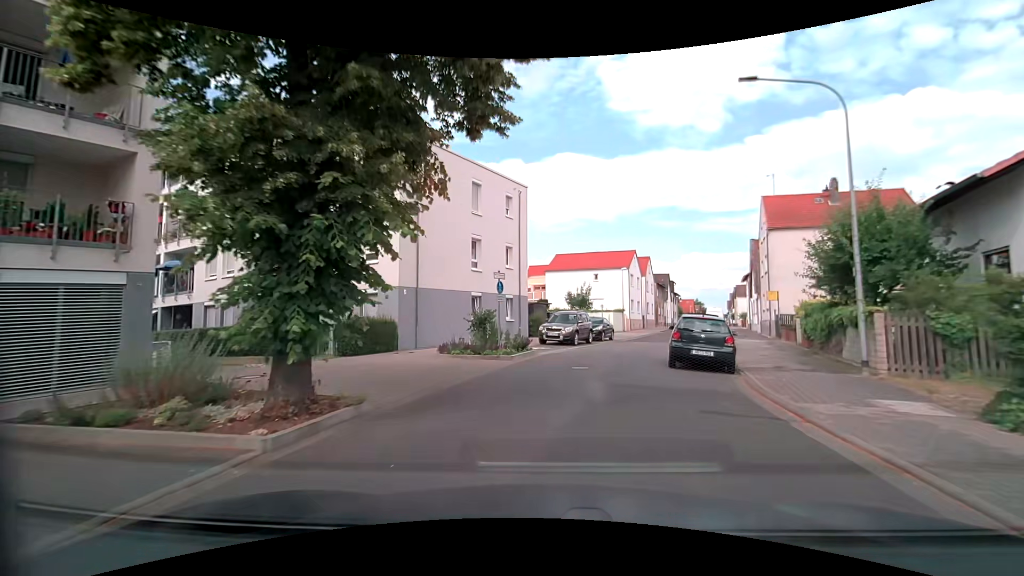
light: Day
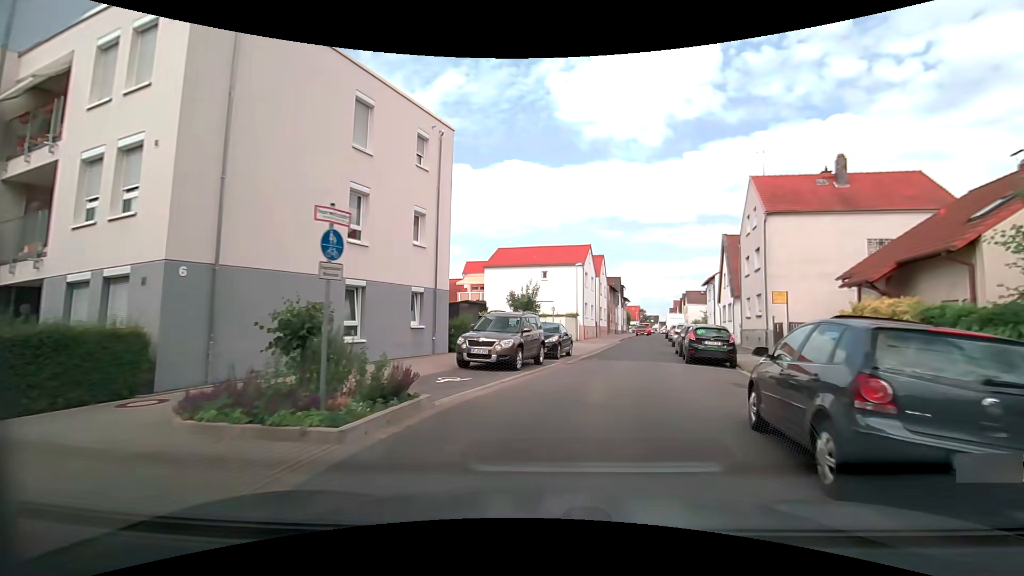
(+0.4, +9.7) m; +5°
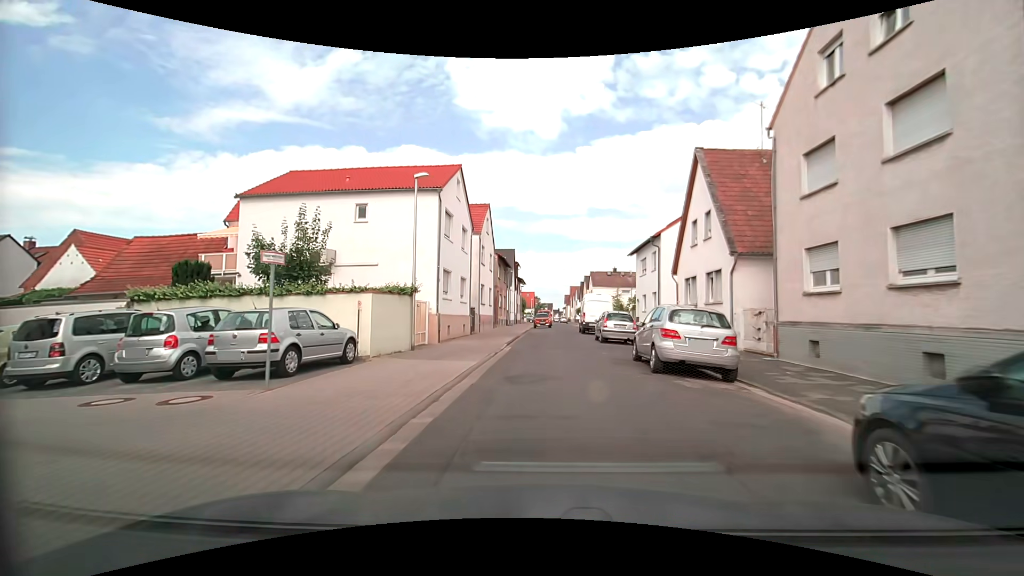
(+3.5, +22.5) m; +13°
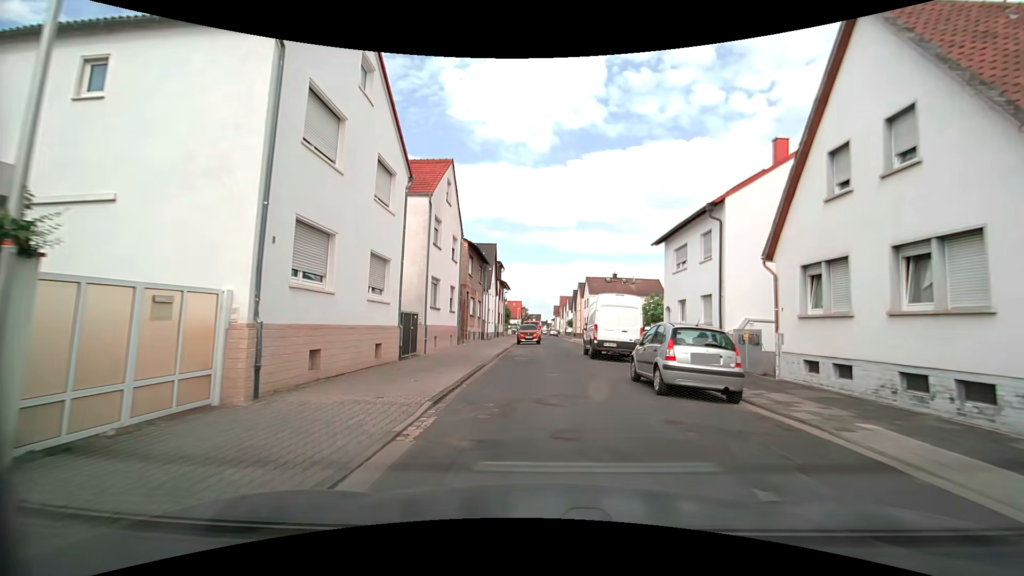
(0.0, +13.1) m; +1°
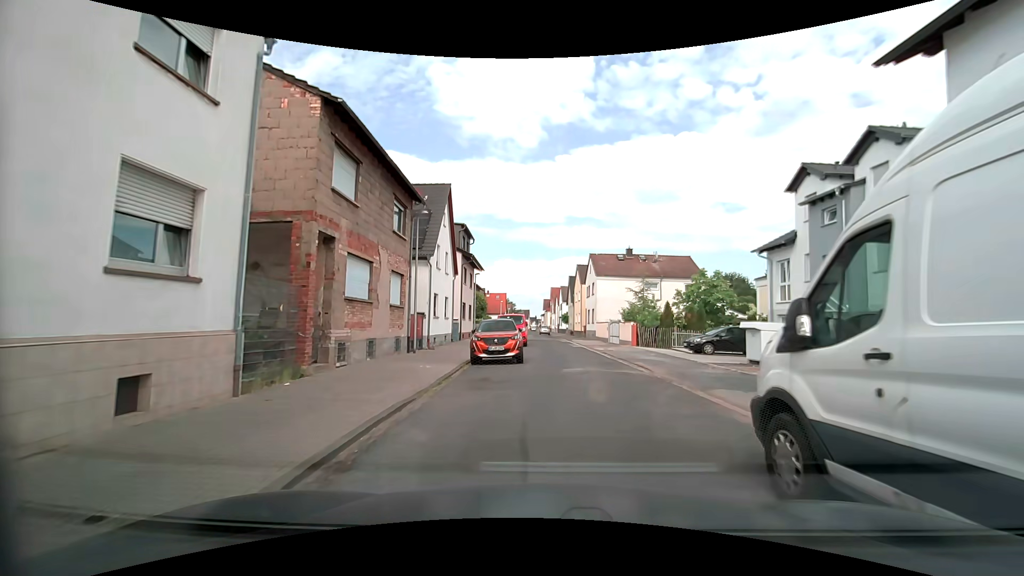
(+0.4, +21.0) m; +1°
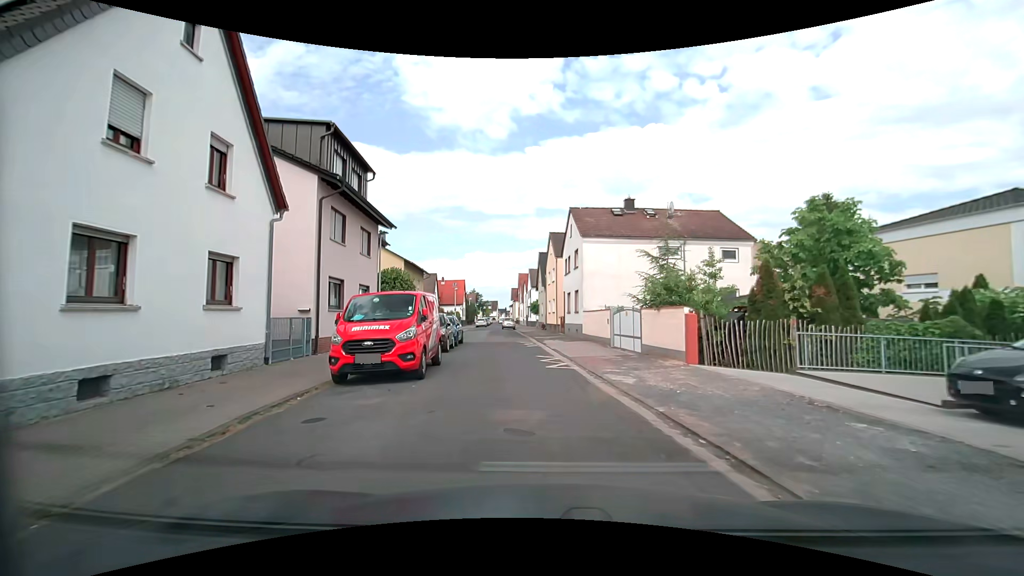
(+1.1, +19.2) m; +4°
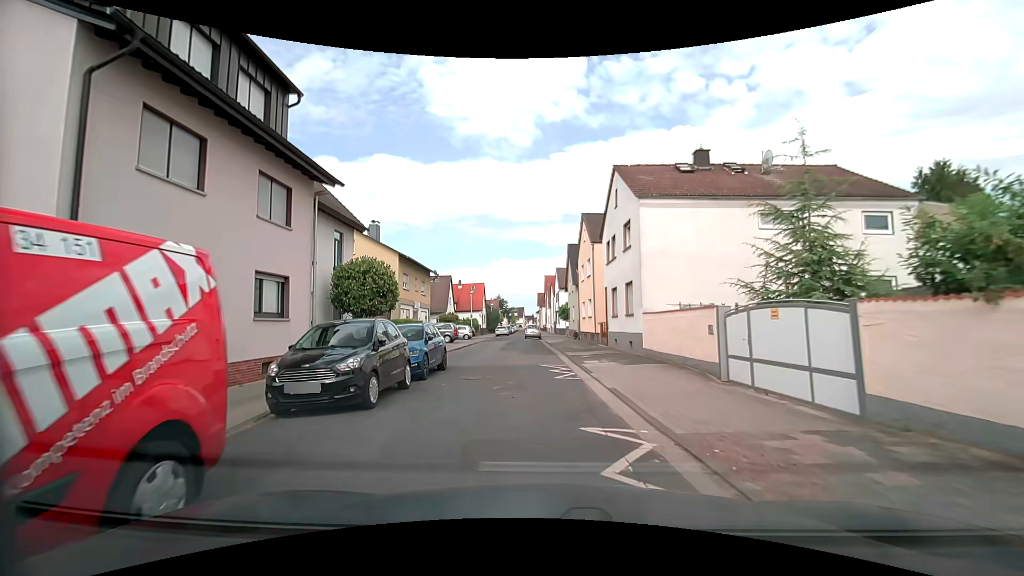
(-0.2, +11.0) m; -3°
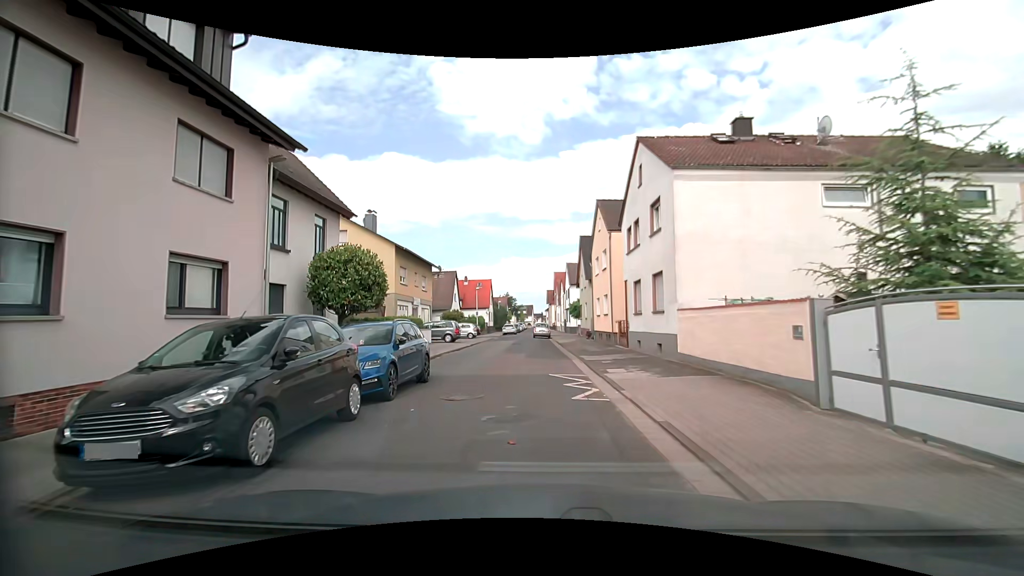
(0.0, +3.6) m; -1°
(0, +10) (-1, +20) (-1, +30) (-2, +40) (-3, +50) (-2, +60) (-2, +70) (-2, +80) (-2, +90) (-2, +100) m
